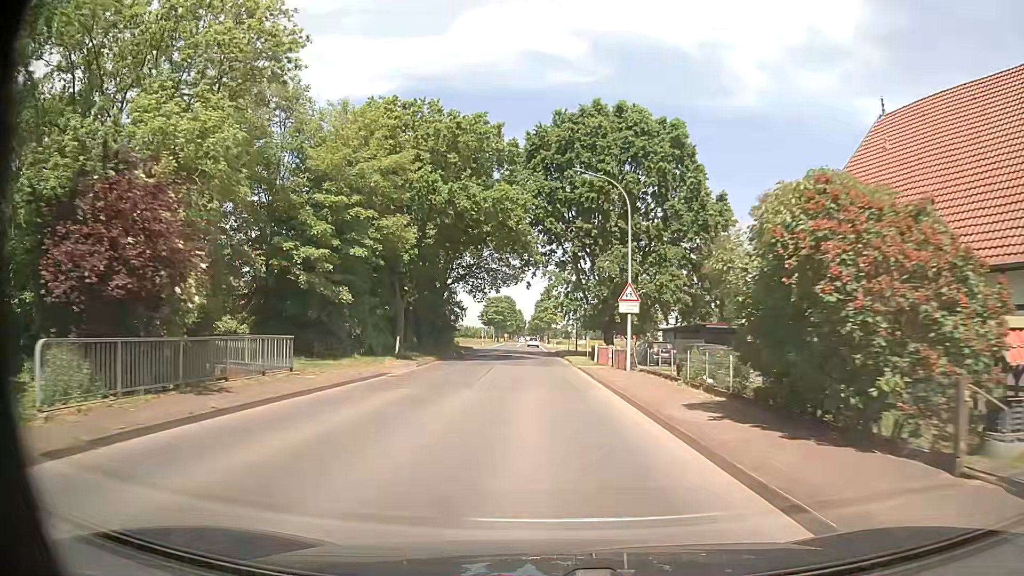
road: tertiary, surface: asphalt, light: Day
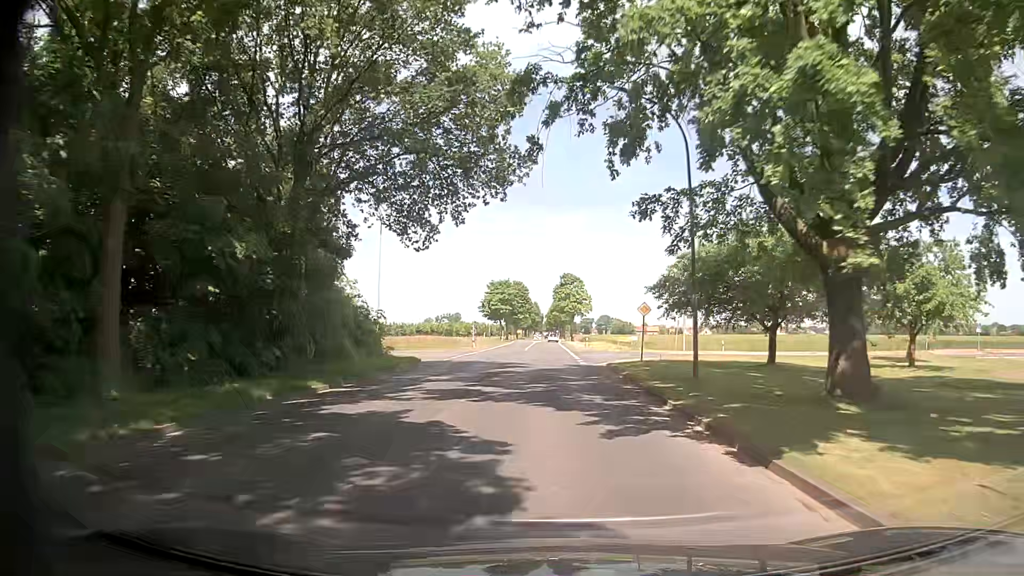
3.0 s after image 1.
(-1.0, +39.8) m; -2°
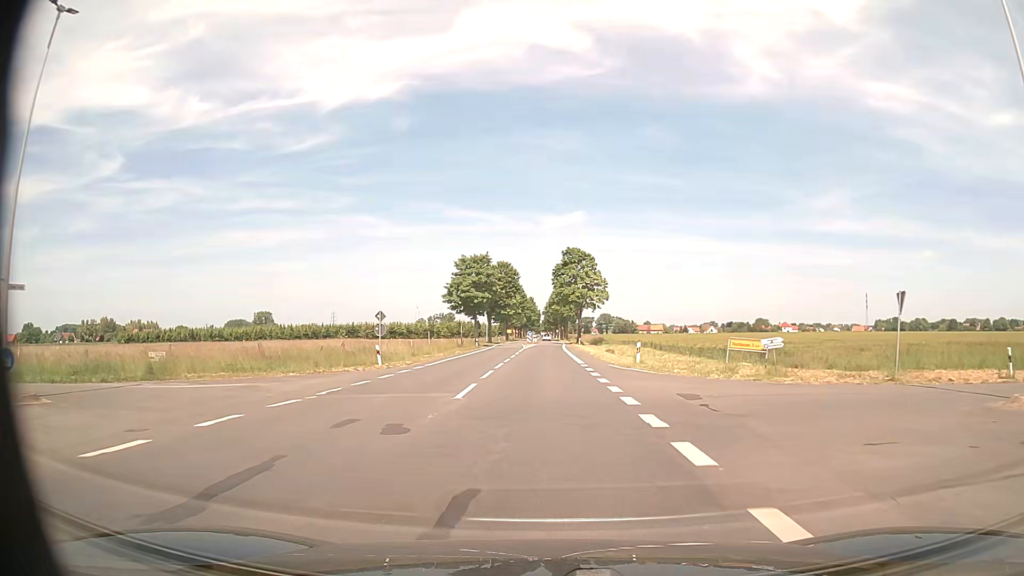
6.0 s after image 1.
(+0.1, +39.8) m; 0°
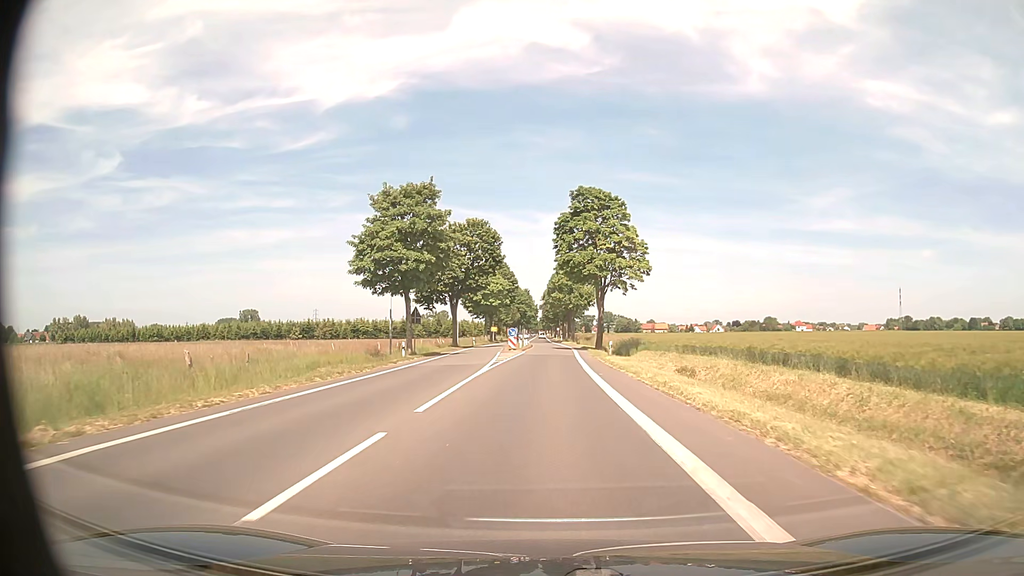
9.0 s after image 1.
(-0.1, +39.8) m; 0°
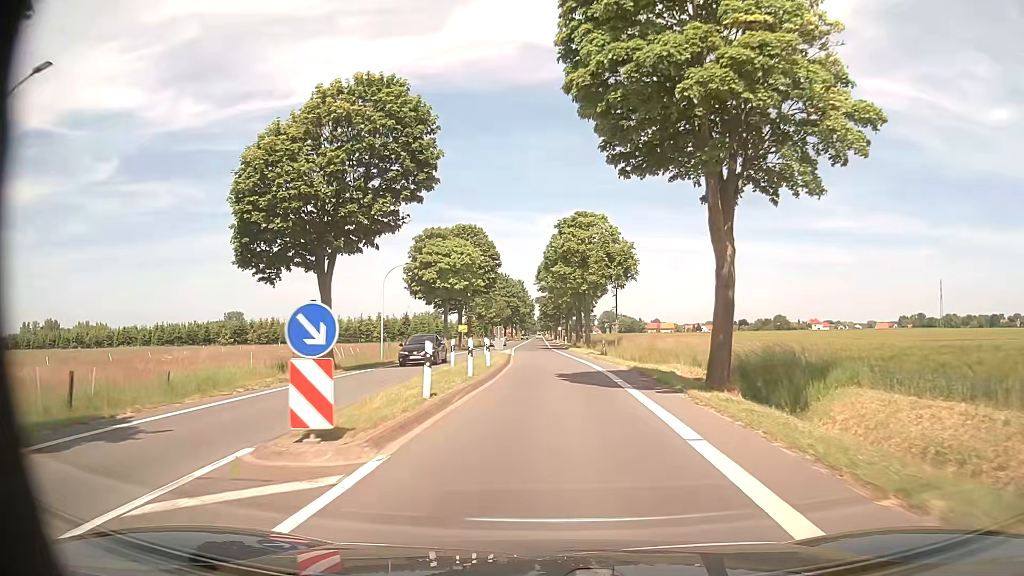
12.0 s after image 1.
(+0.2, +39.9) m; 0°
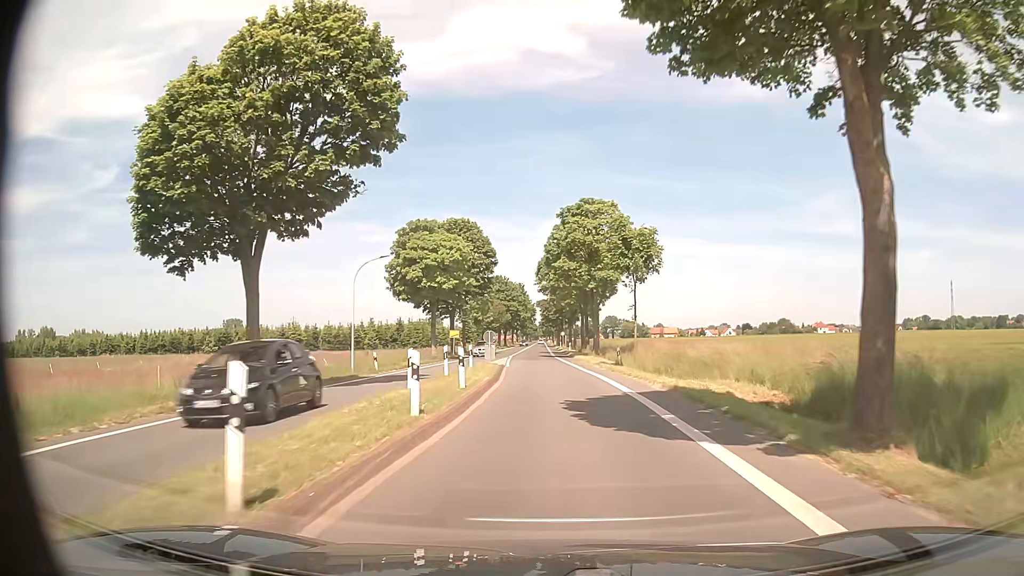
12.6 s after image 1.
(0.0, +7.9) m; 0°
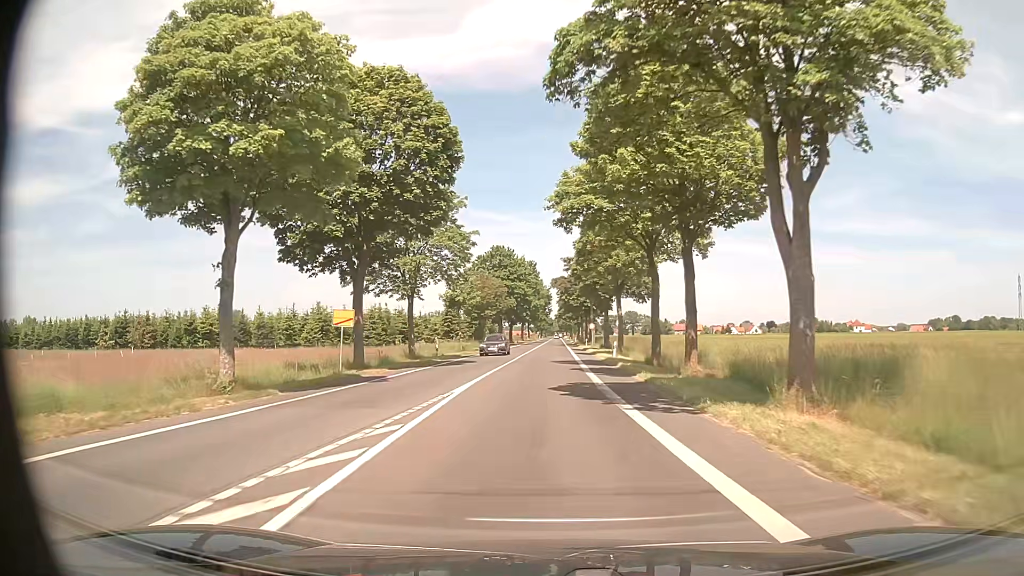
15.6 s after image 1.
(-0.6, +39.7) m; -2°
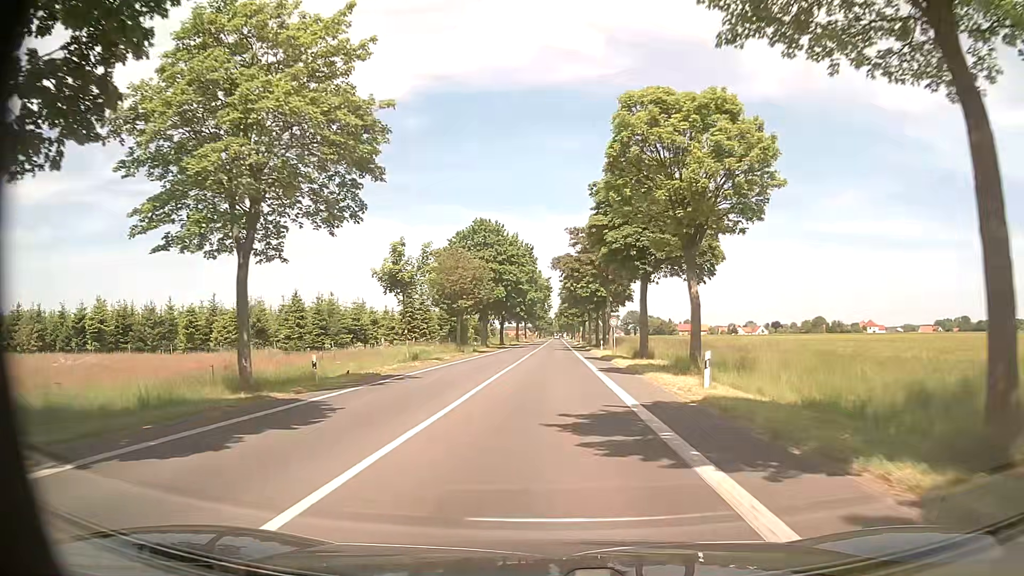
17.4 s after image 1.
(0.0, +24.5) m; 0°
(0, +10) (0, +20) (0, +30) (0, +40) (0, +50) (0, +60) (0, +70) (+1, +80) (+1, +90) (+1, +100) m
